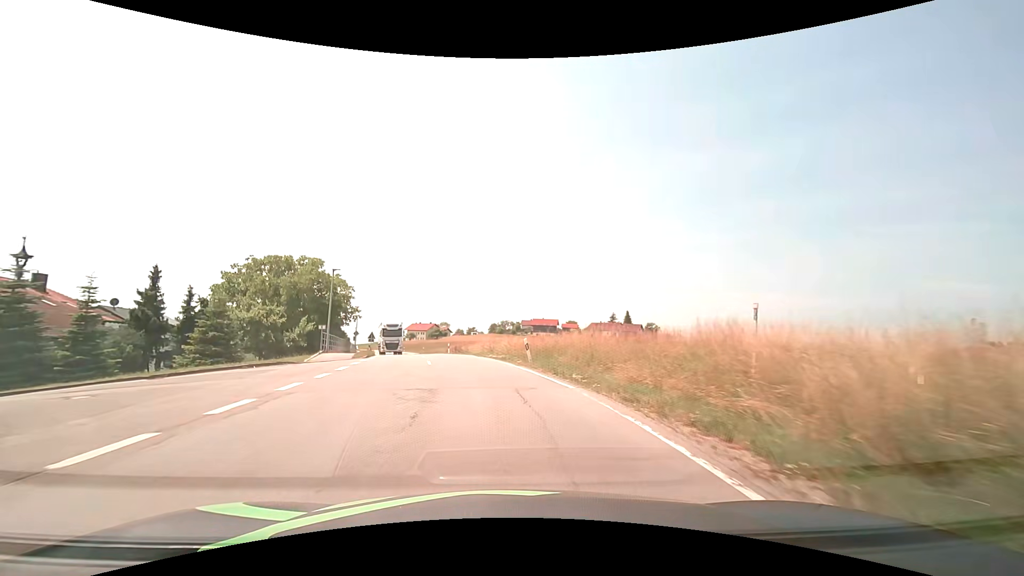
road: secondary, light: Day
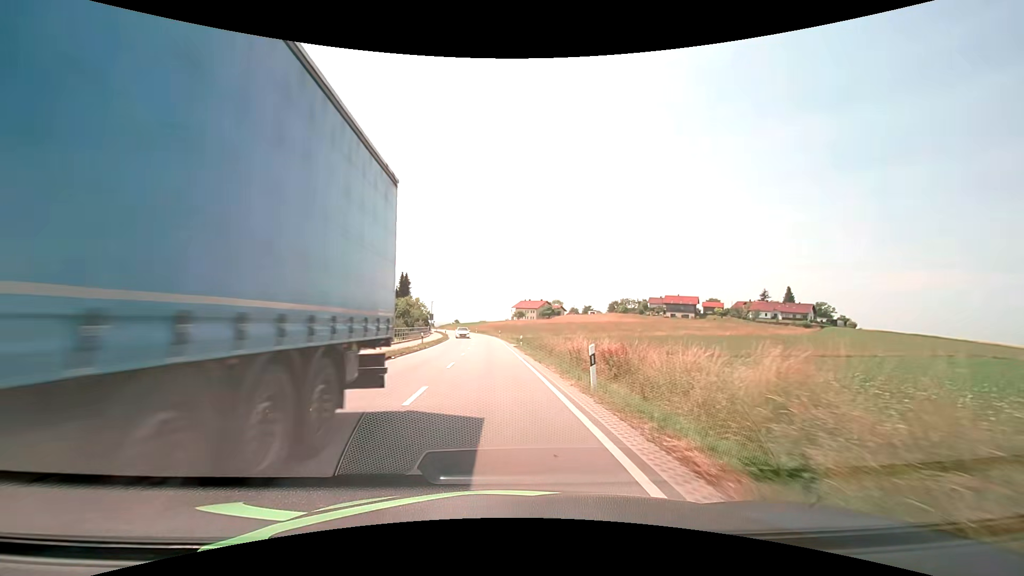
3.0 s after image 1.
(-5.1, +38.3) m; -13°
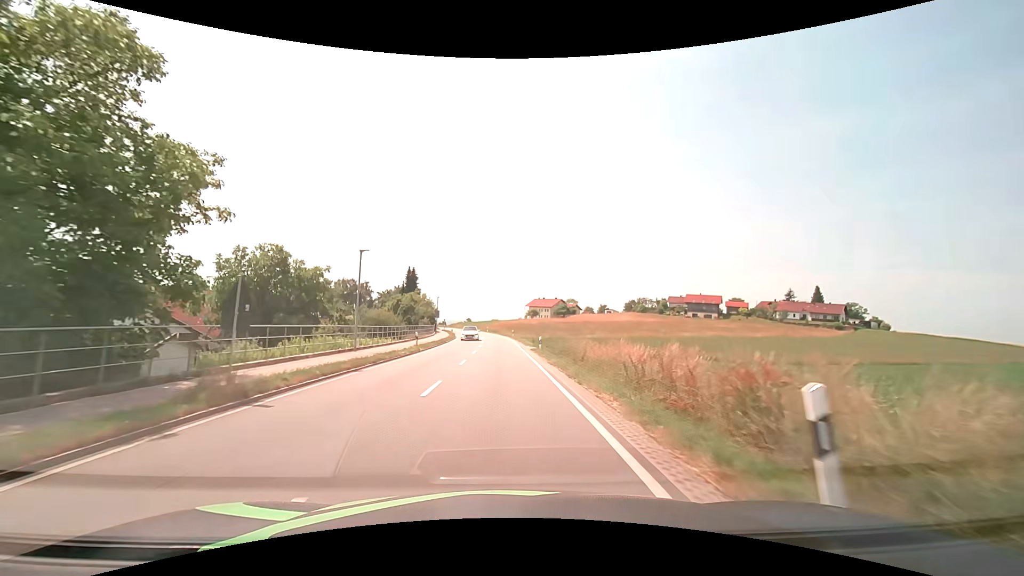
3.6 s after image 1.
(-0.1, +7.9) m; -1°
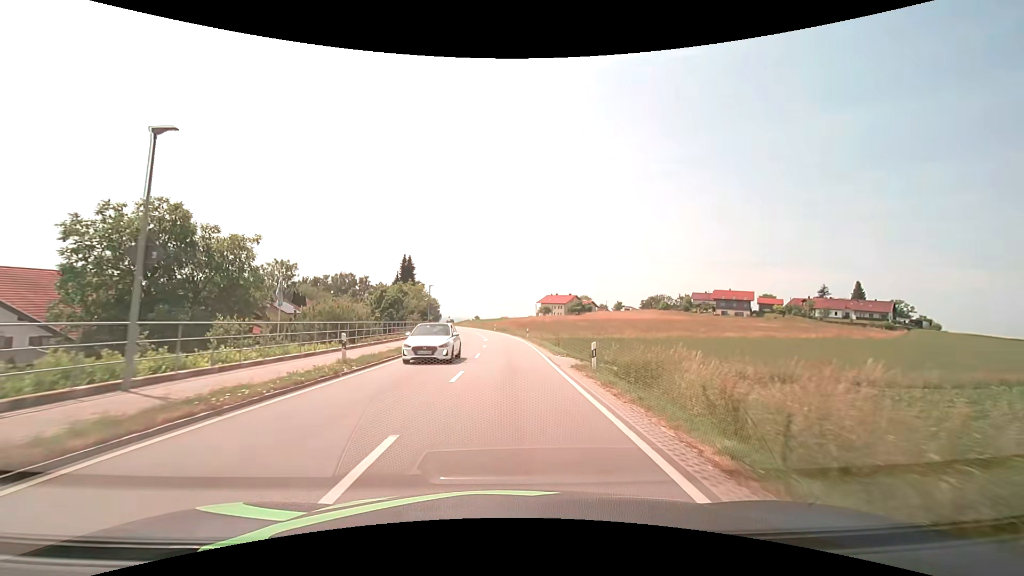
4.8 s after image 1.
(-0.3, +15.9) m; -1°
